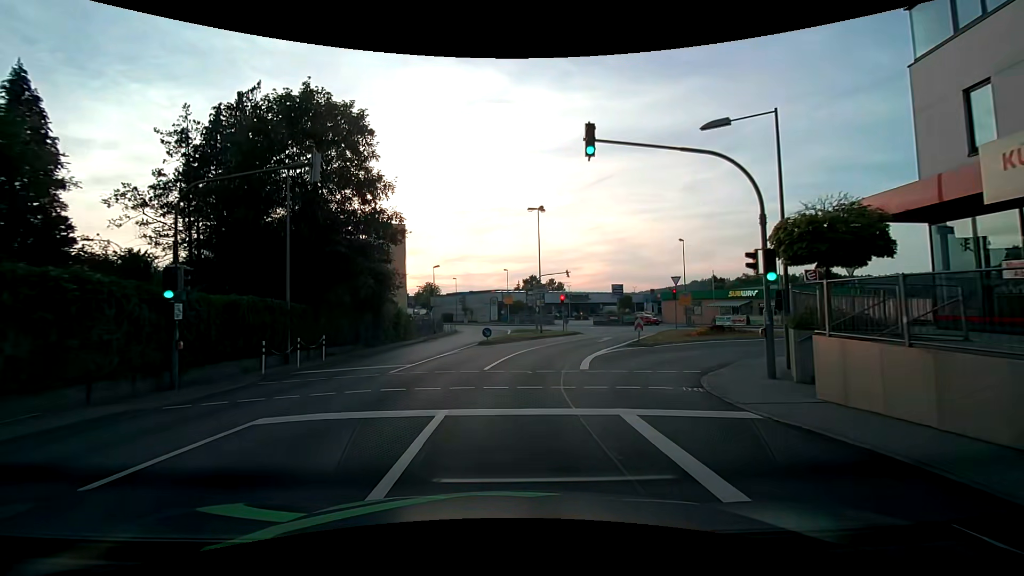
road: tertiary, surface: asphalt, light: Day
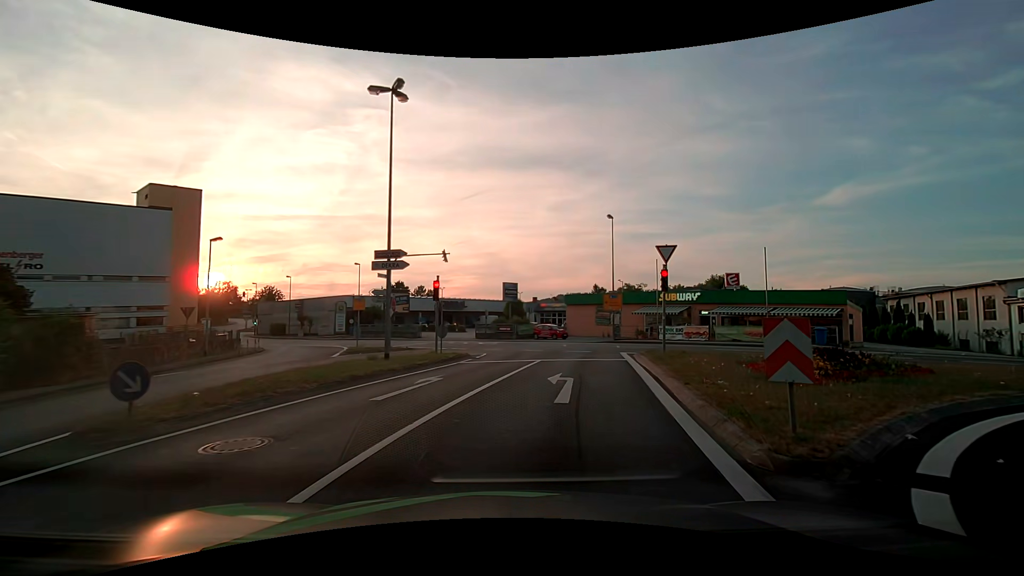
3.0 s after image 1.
(+1.6, +21.3) m; +14°
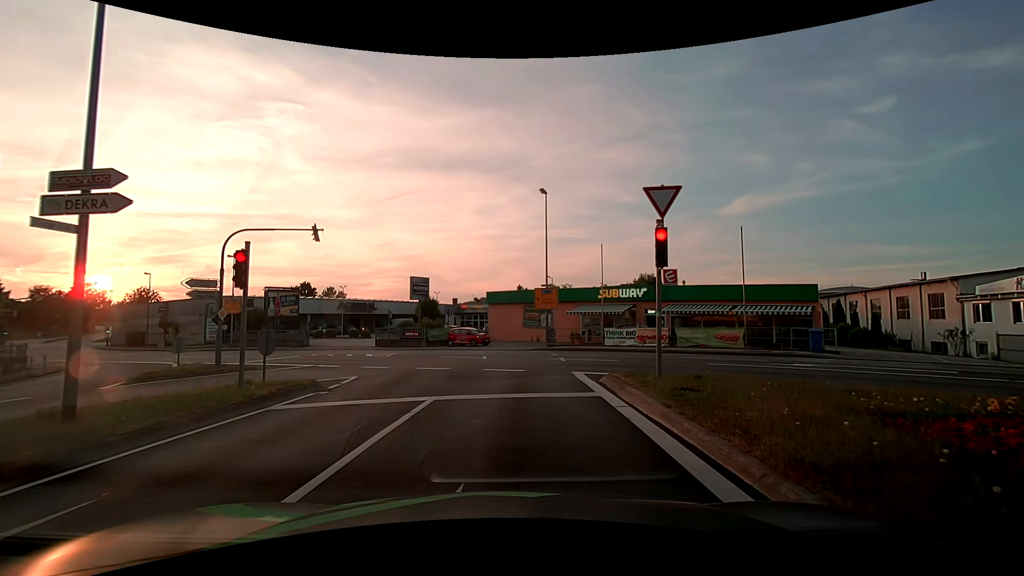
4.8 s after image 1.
(+0.9, +9.0) m; +9°
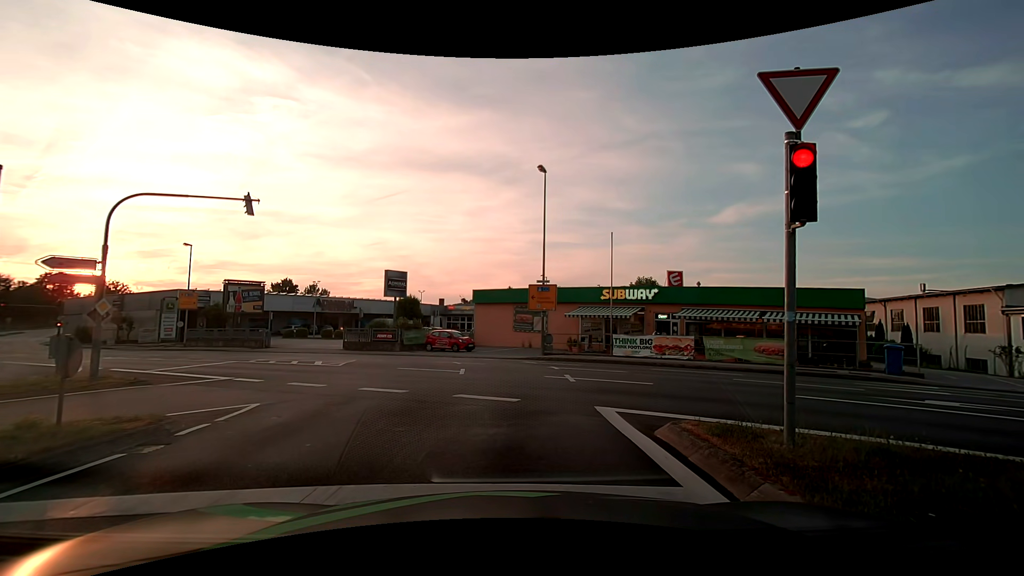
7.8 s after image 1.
(+0.1, +5.2) m; +2°
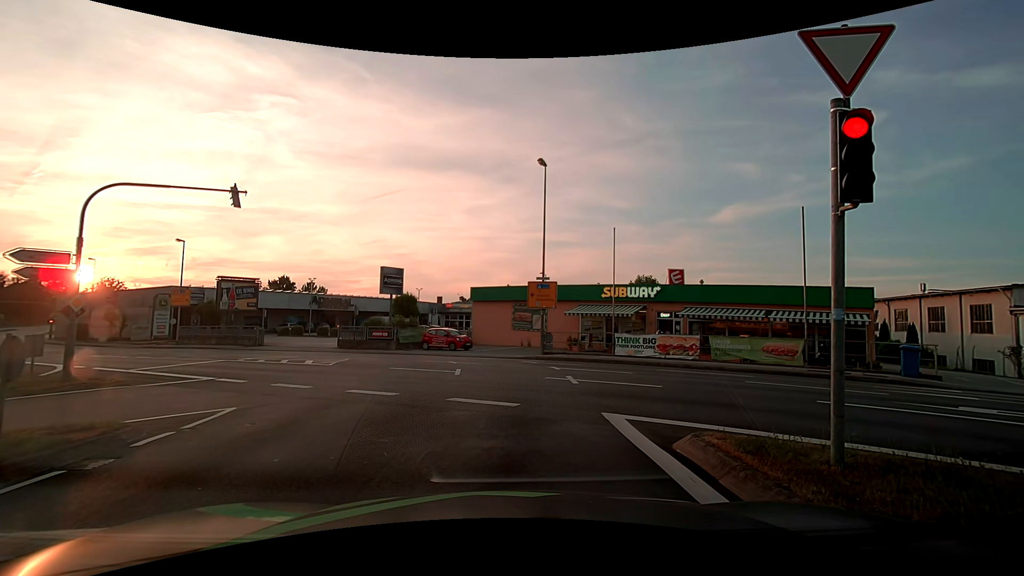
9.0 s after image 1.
(0.0, +0.8) m; 0°
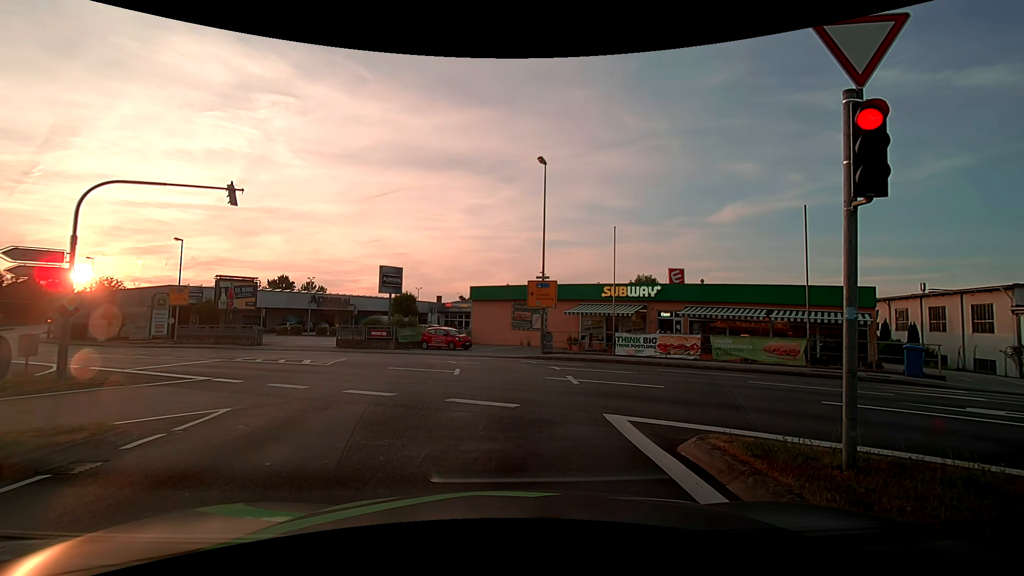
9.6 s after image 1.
(0.0, +0.2) m; 0°
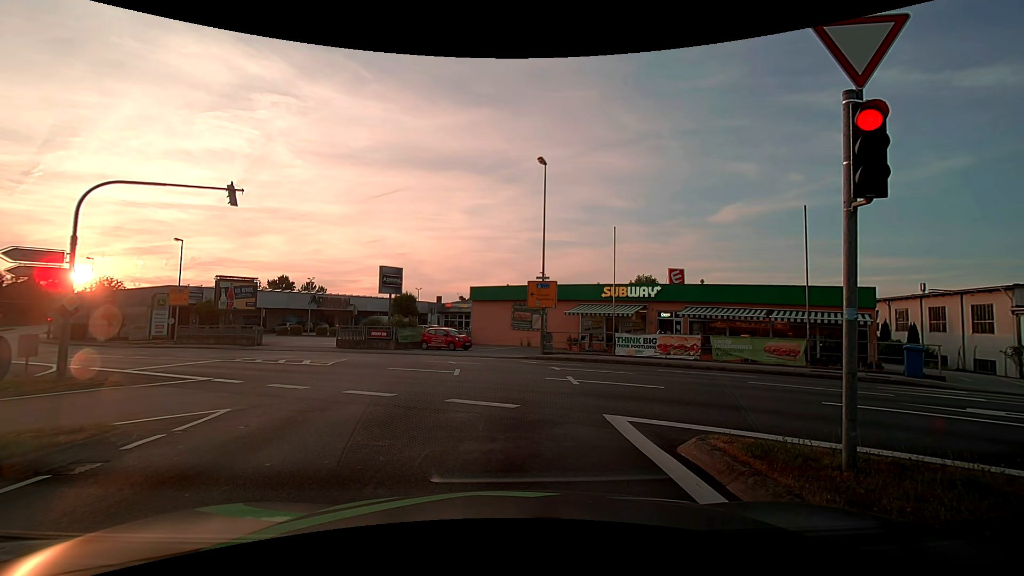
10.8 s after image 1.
(0.0, +0.1) m; 0°
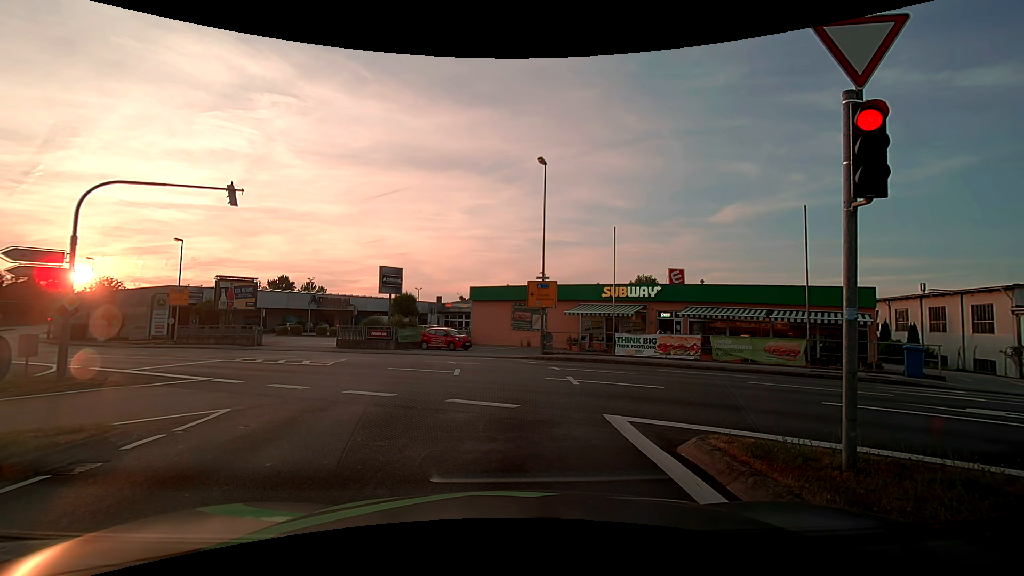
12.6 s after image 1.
(0.0, 0.0) m; 0°
